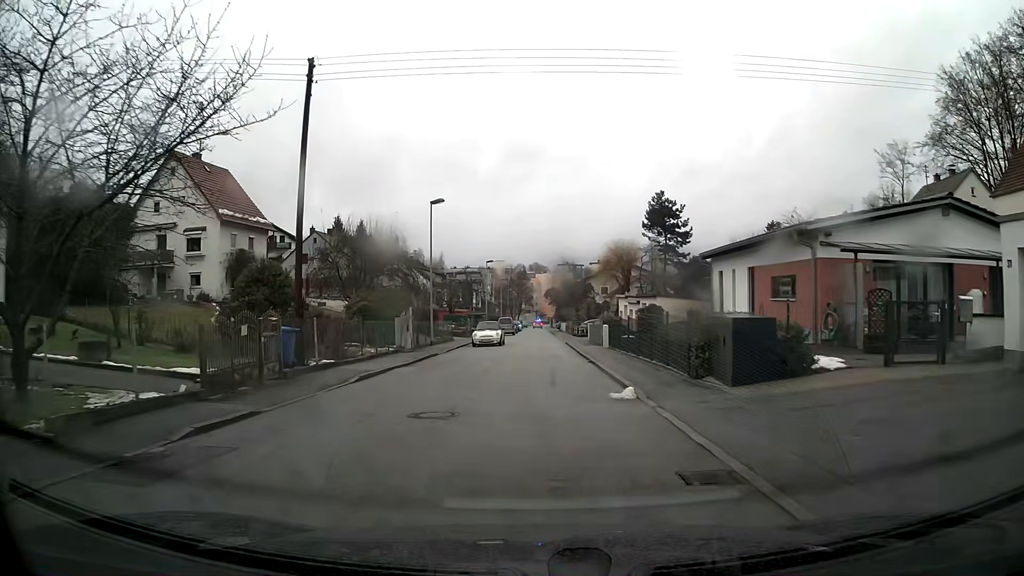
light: Day
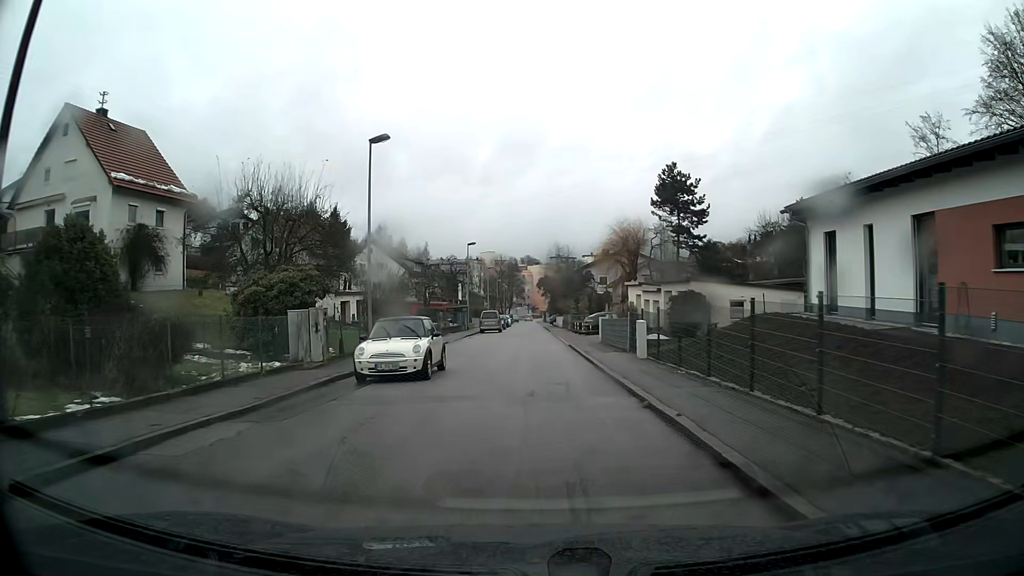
(+0.1, +12.5) m; +1°
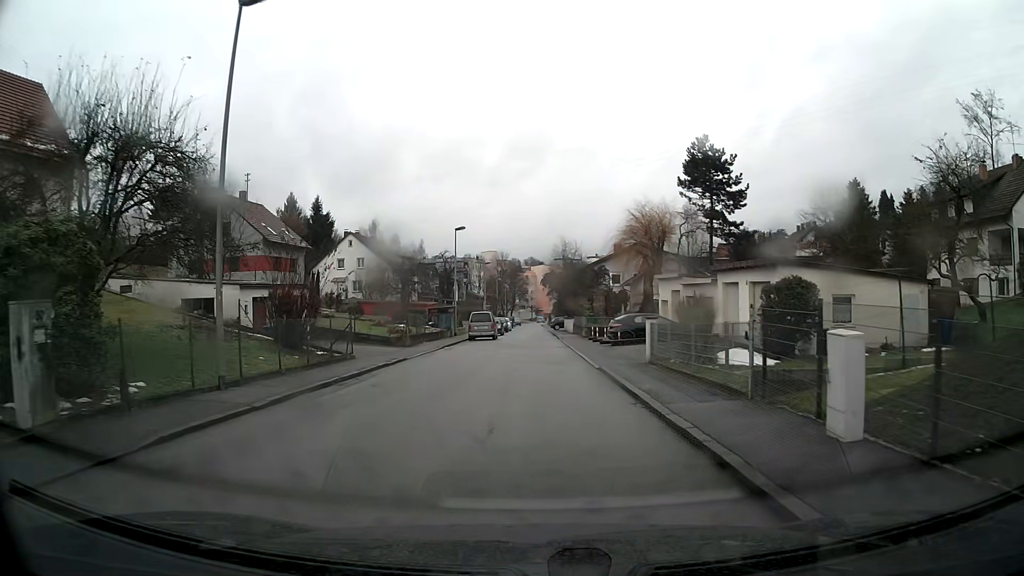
(0.0, +12.6) m; -1°
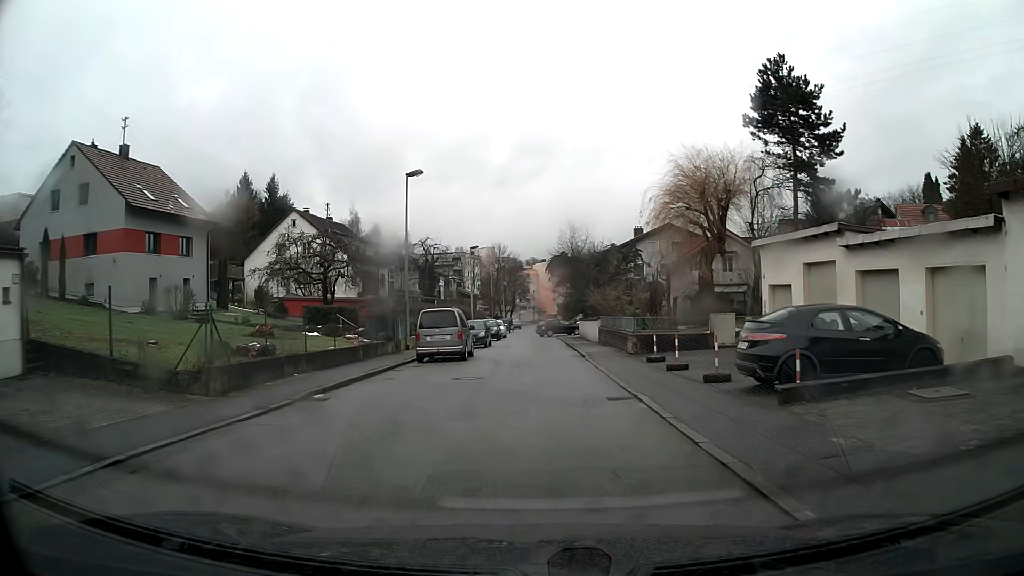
(0.0, +20.1) m; 0°
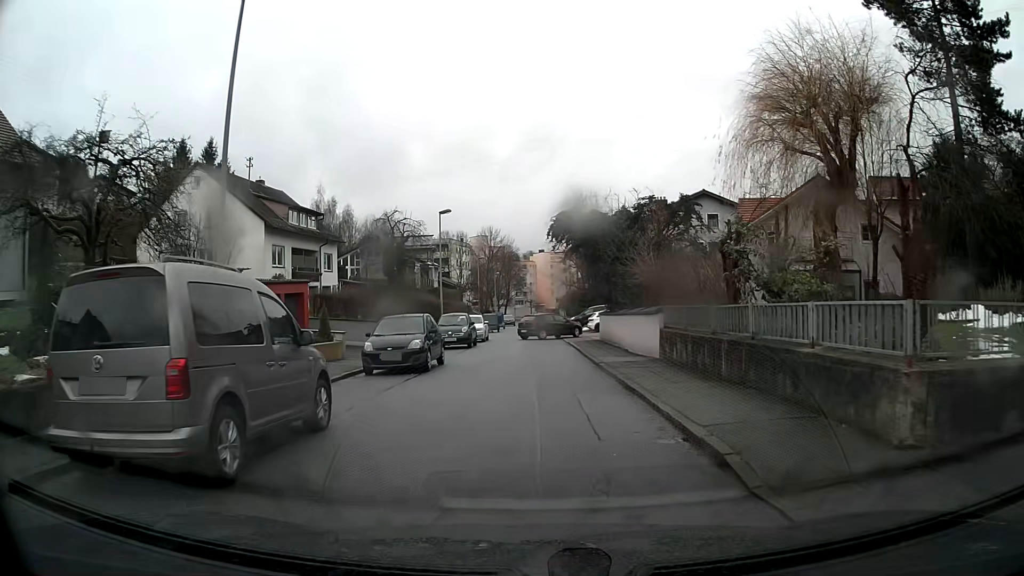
(+0.1, +18.1) m; 0°
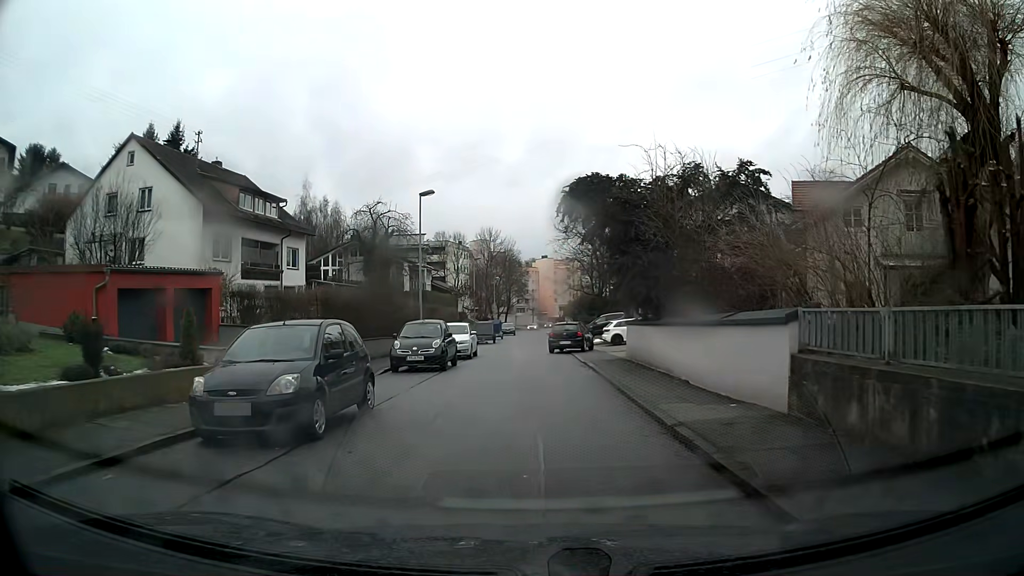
(0.0, +8.8) m; 0°
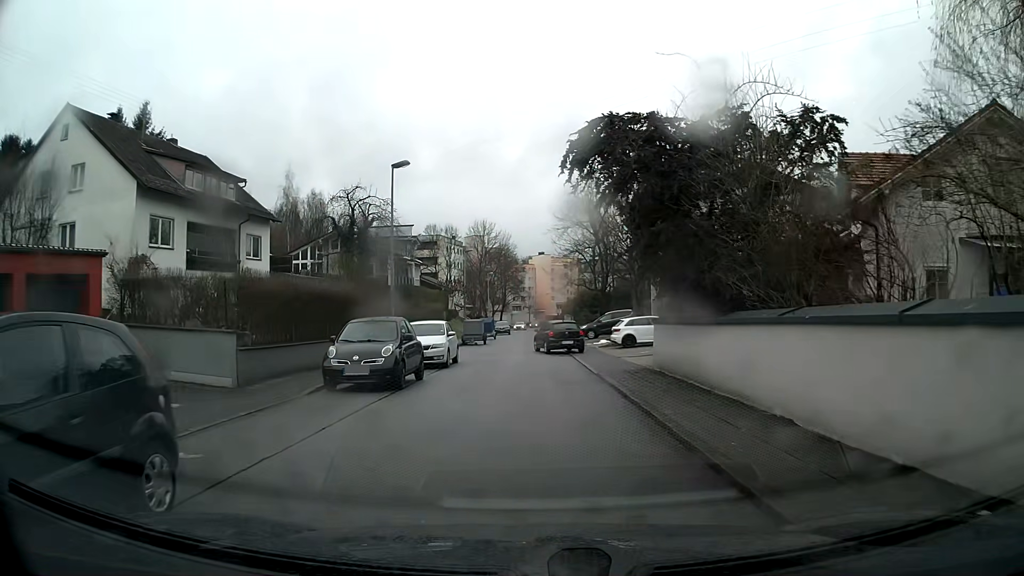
(0.0, +6.3) m; 0°
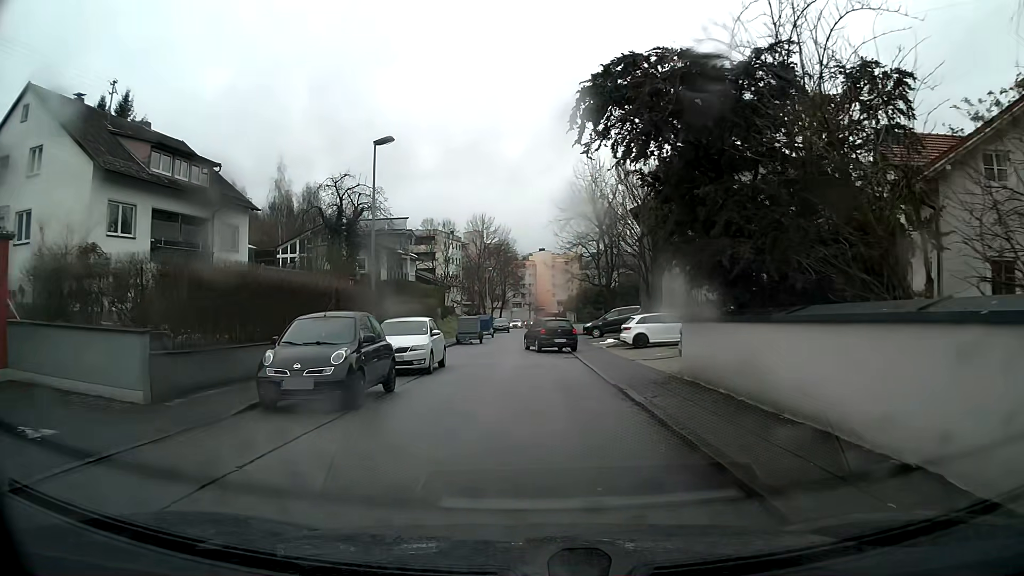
(0.0, +3.5) m; 0°
(0, +10) (0, +20) (0, +30) (0, +40) (0, +50) (0, +60) (0, +70) (0, +80) (0, +90) (0, +100) m
